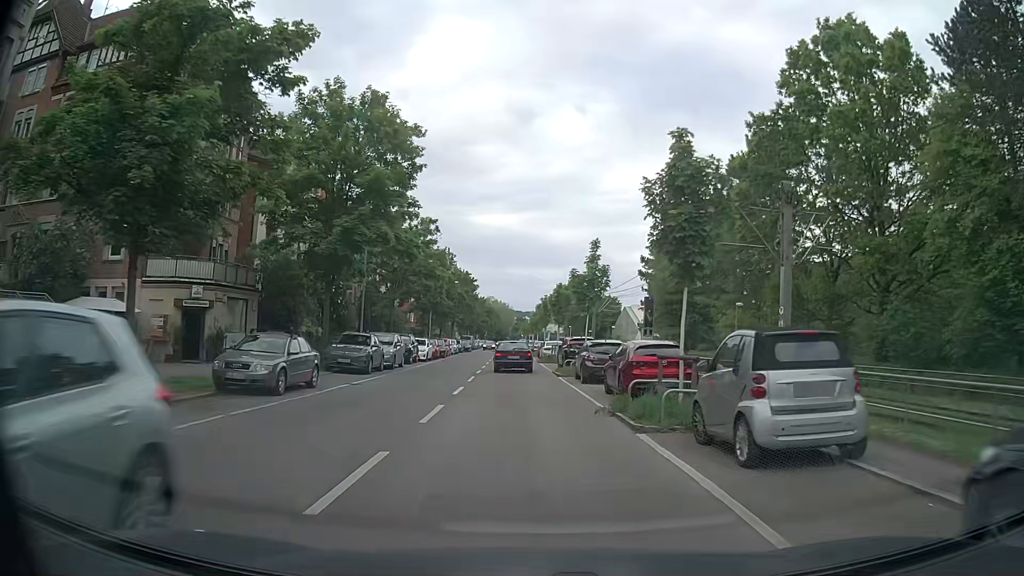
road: secondary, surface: asphalt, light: Day
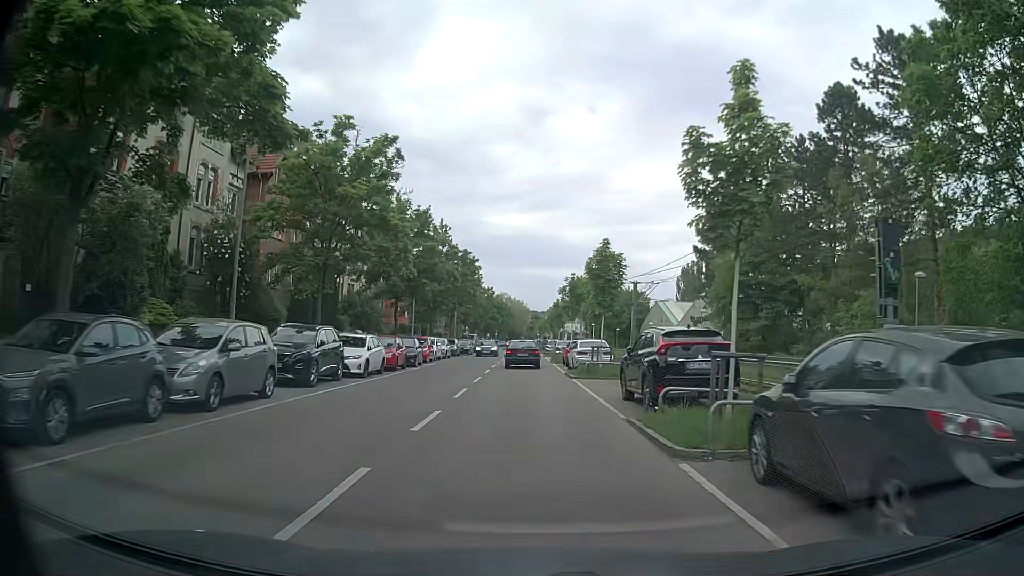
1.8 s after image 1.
(-0.3, +19.3) m; -2°
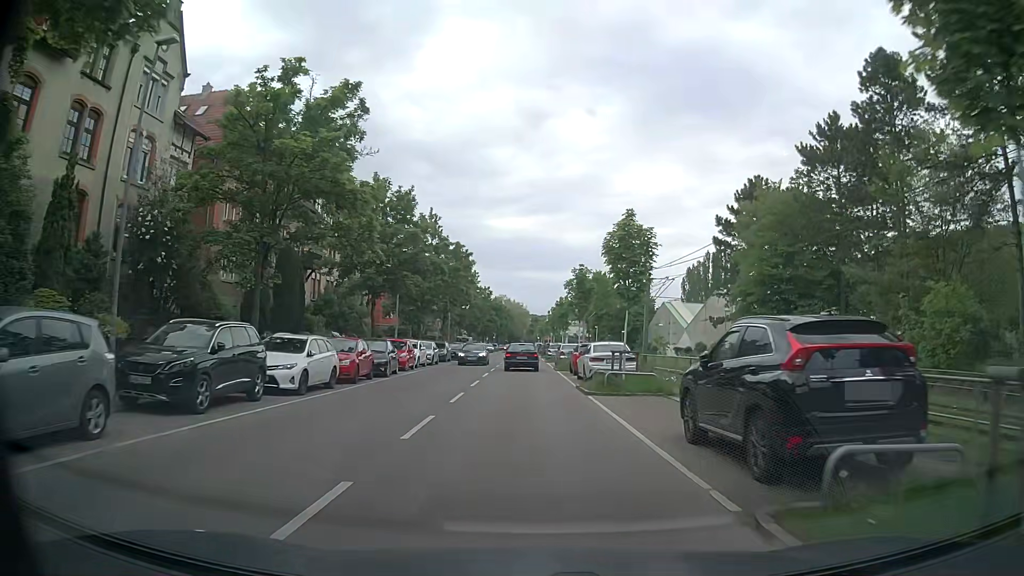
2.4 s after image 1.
(0.0, +6.5) m; 0°
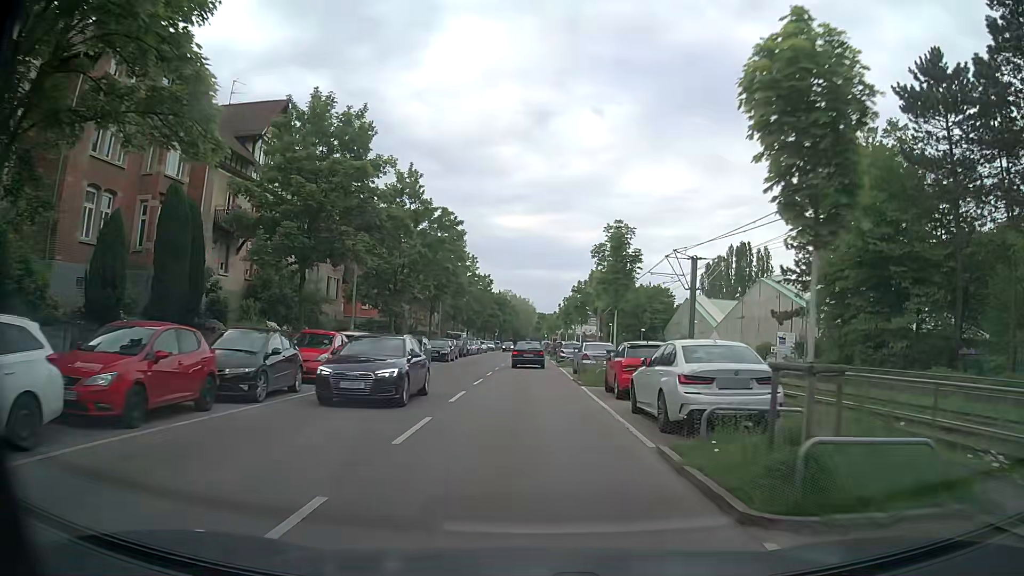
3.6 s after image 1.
(0.0, +13.0) m; 0°
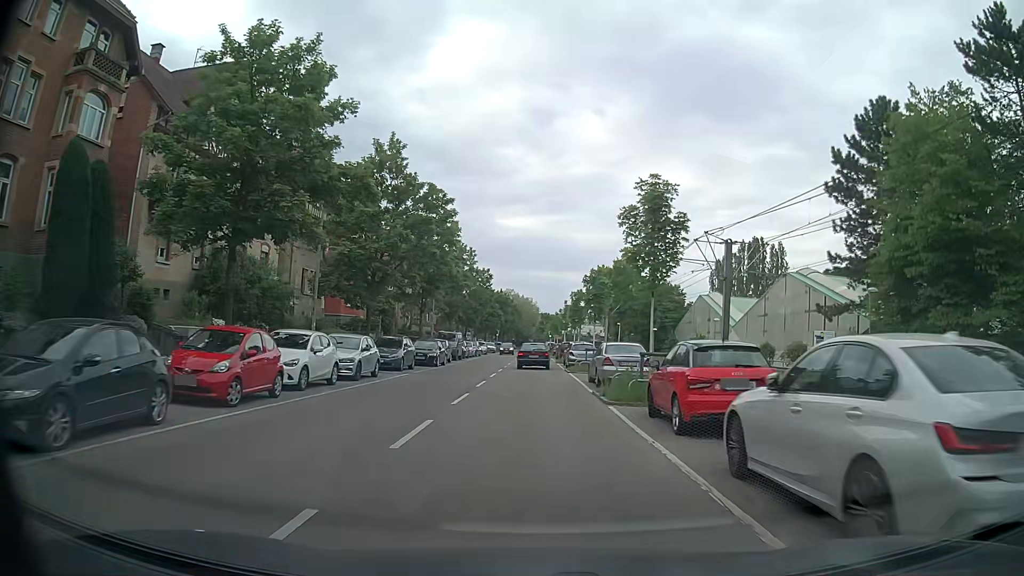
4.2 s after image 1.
(0.0, +6.5) m; 0°
